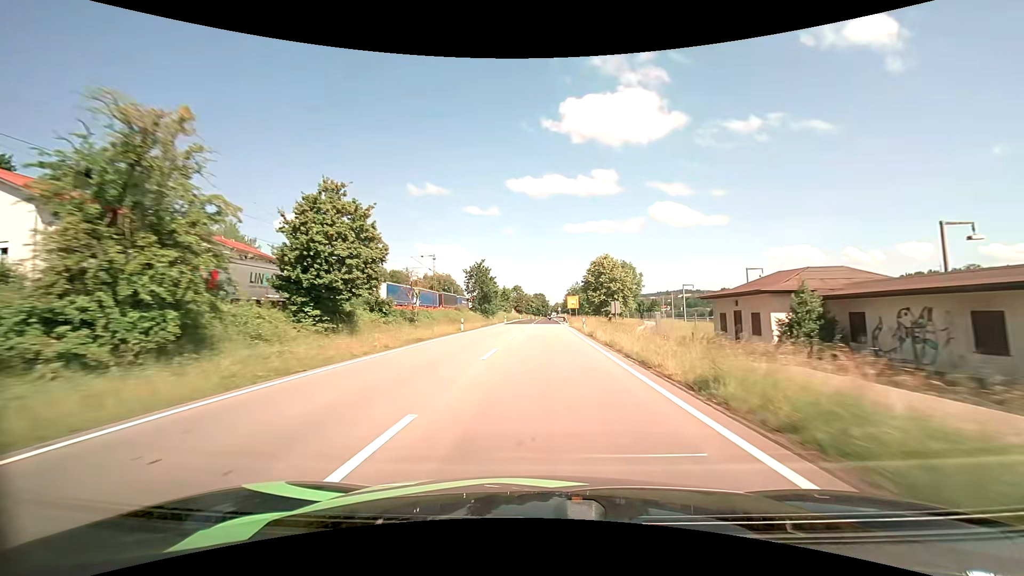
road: primary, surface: asphalt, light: Day
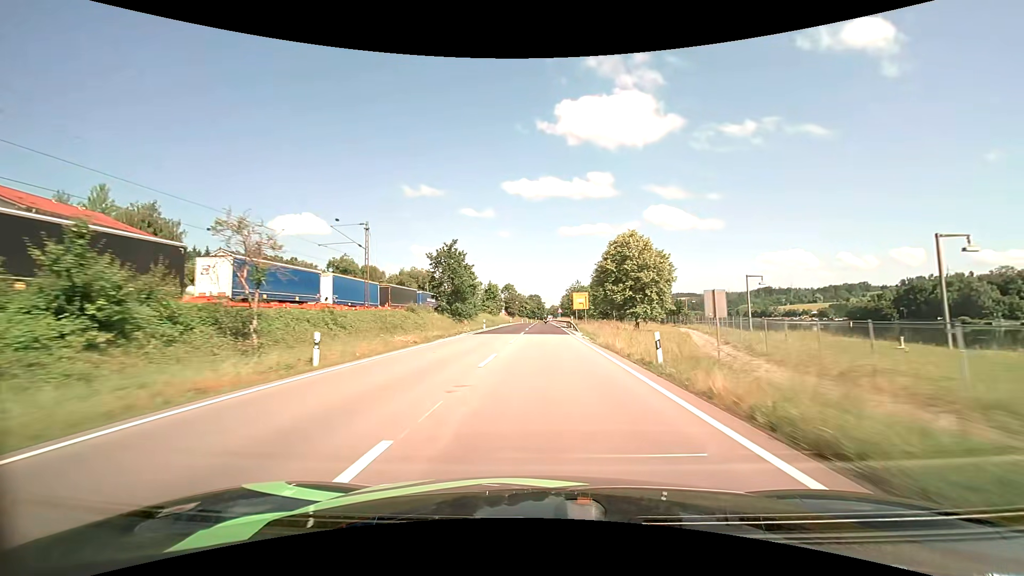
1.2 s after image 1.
(+0.1, +25.5) m; +1°
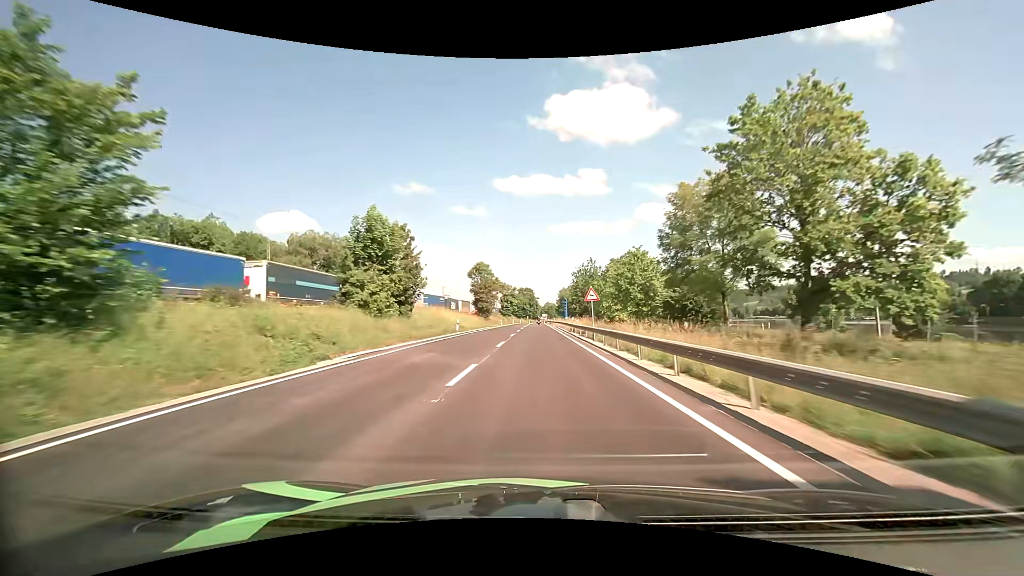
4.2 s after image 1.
(+0.5, +63.9) m; +1°
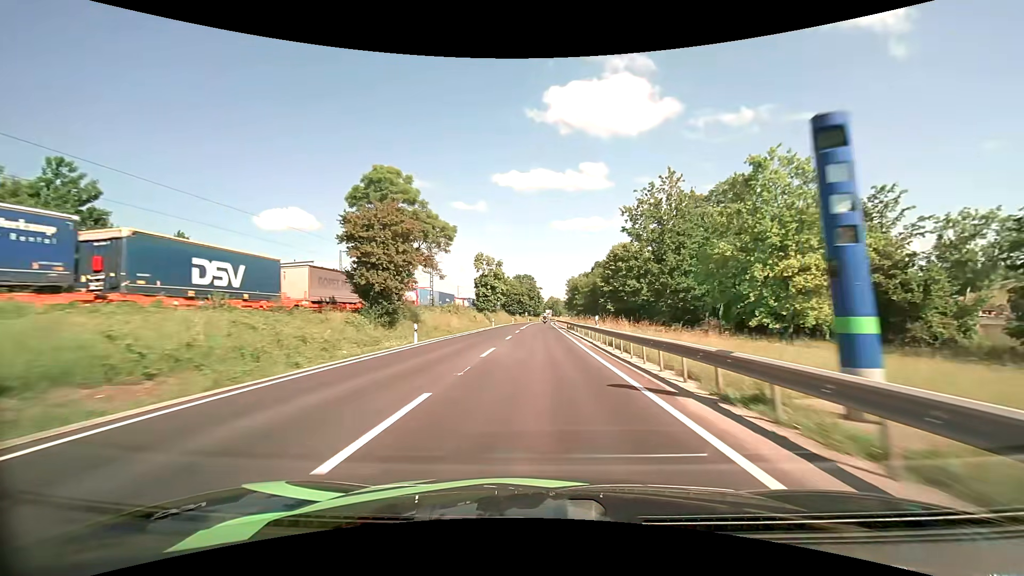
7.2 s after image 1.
(-0.4, +65.5) m; -1°
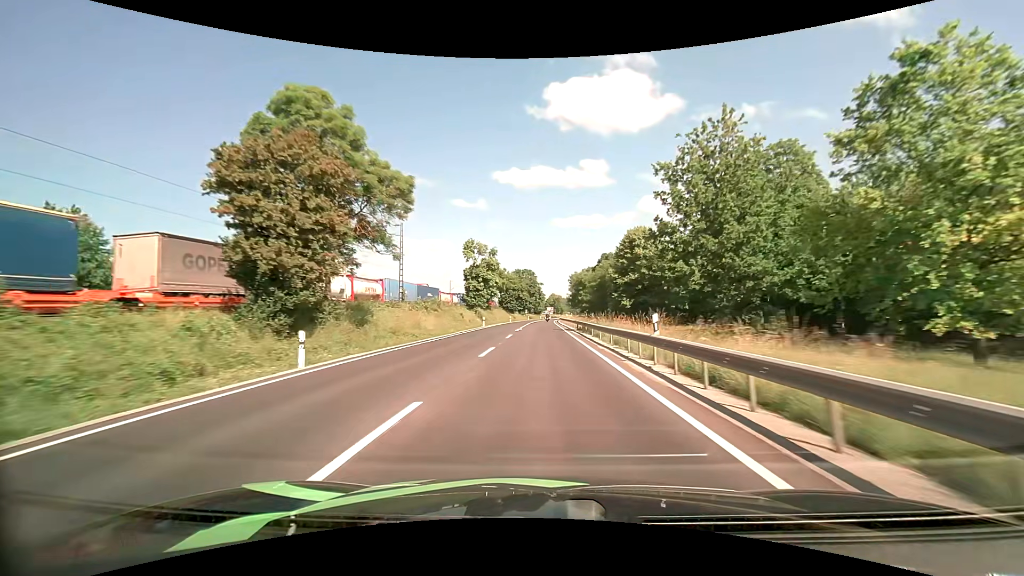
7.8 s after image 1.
(0.0, +13.1) m; 0°
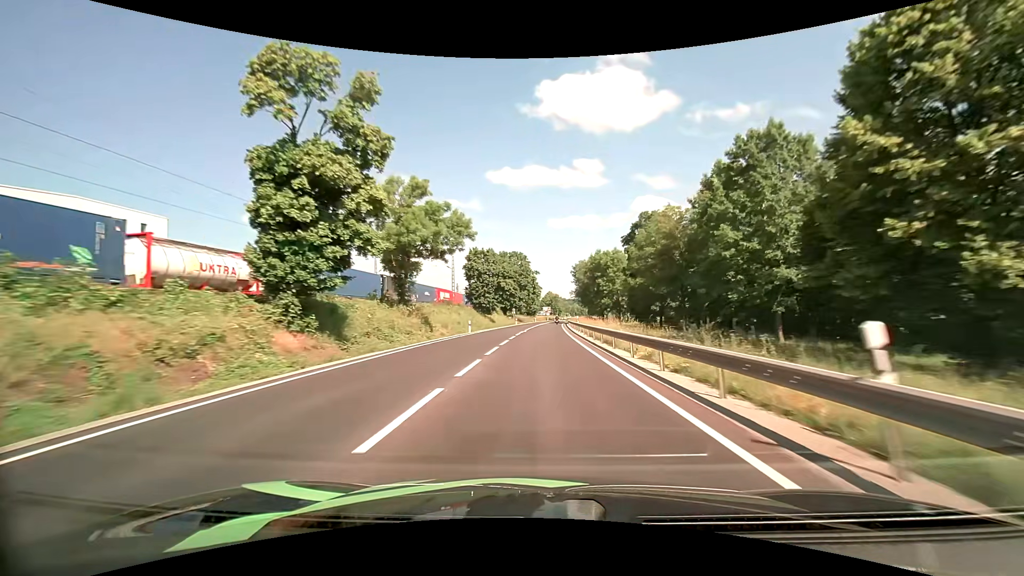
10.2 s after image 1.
(+0.1, +53.2) m; +1°
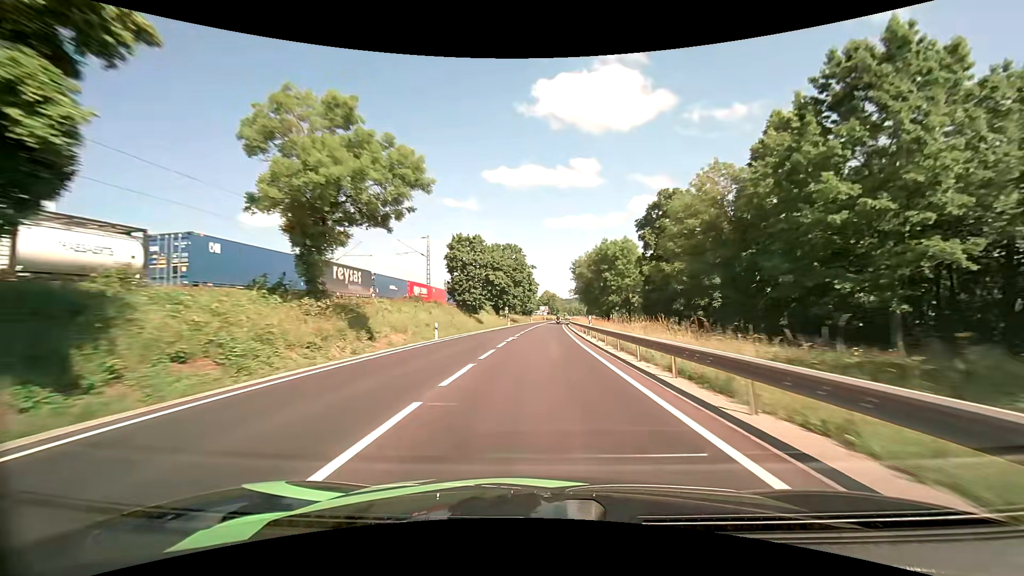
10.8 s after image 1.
(0.0, +13.5) m; 0°
